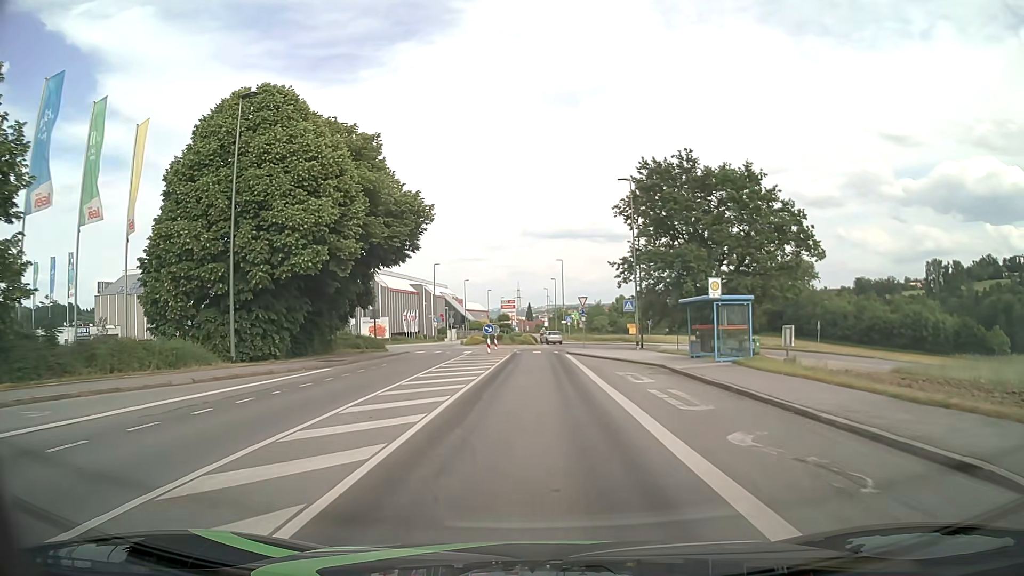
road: tertiary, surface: asphalt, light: Day
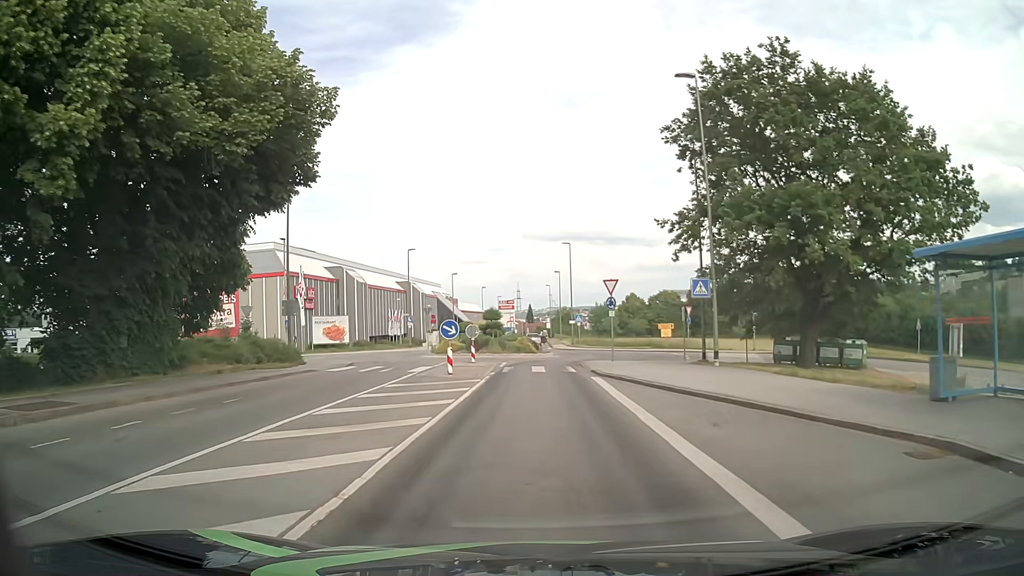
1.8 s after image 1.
(-0.1, +17.6) m; 0°
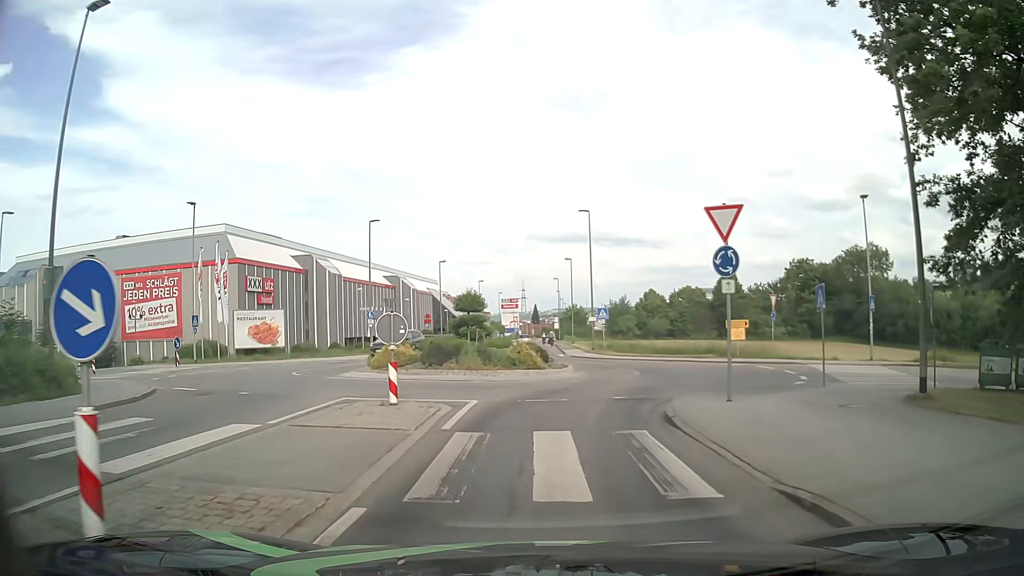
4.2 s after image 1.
(-0.1, +17.7) m; 0°
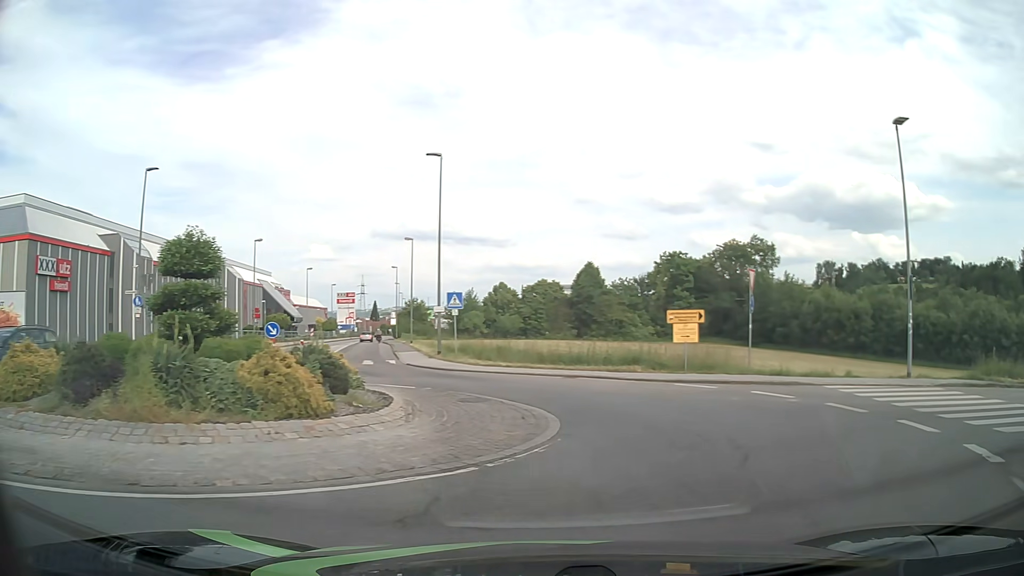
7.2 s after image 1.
(+0.5, +14.6) m; +15°
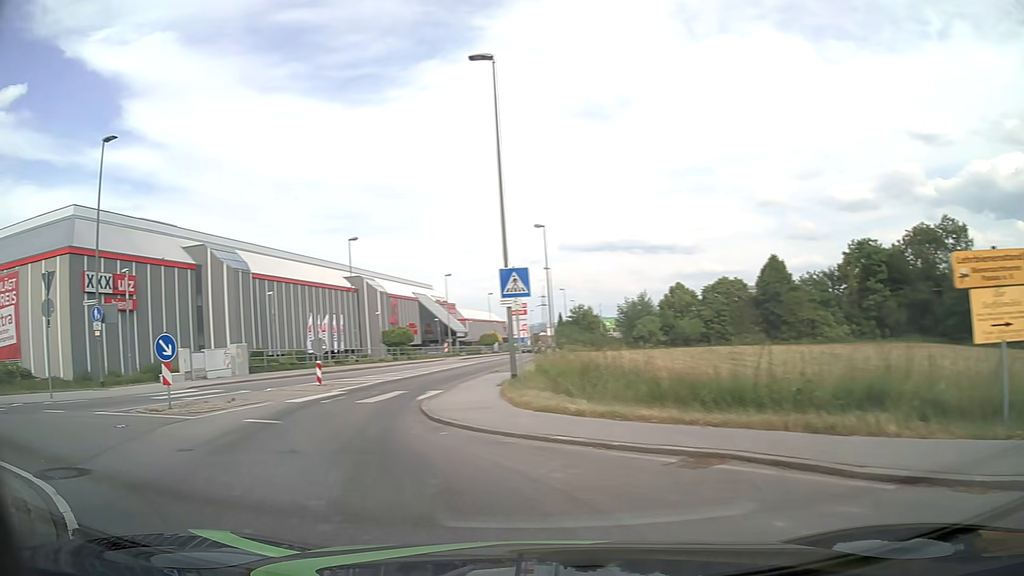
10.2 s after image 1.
(+1.7, +14.4) m; -18°
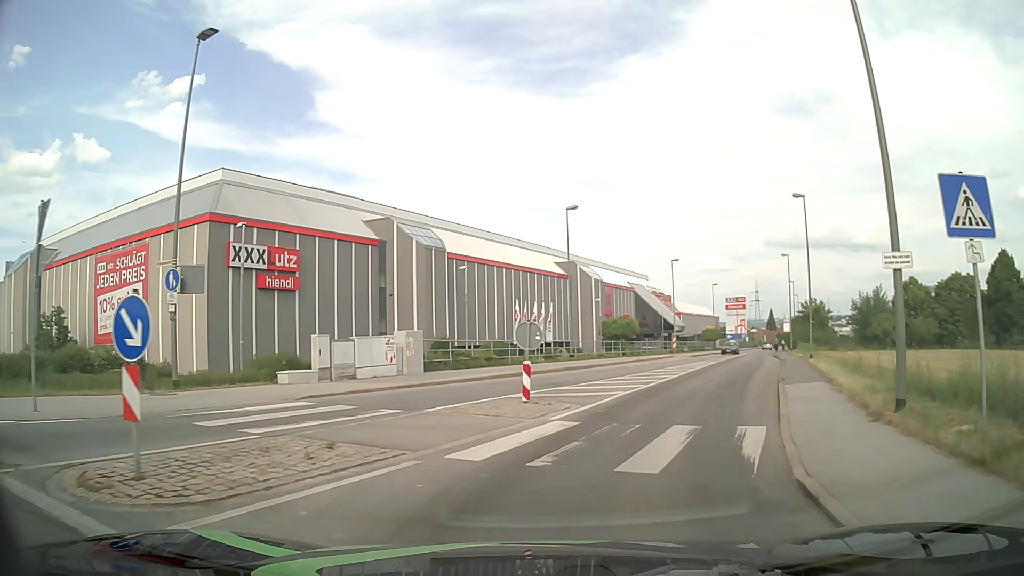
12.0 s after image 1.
(-2.7, +9.6) m; -18°
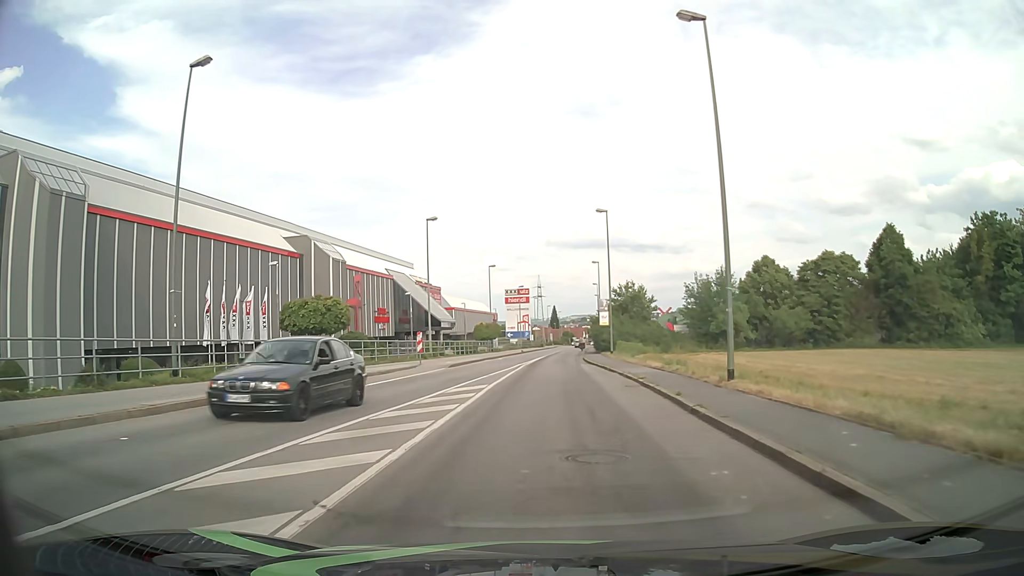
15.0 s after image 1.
(+6.2, +24.2) m; +19°
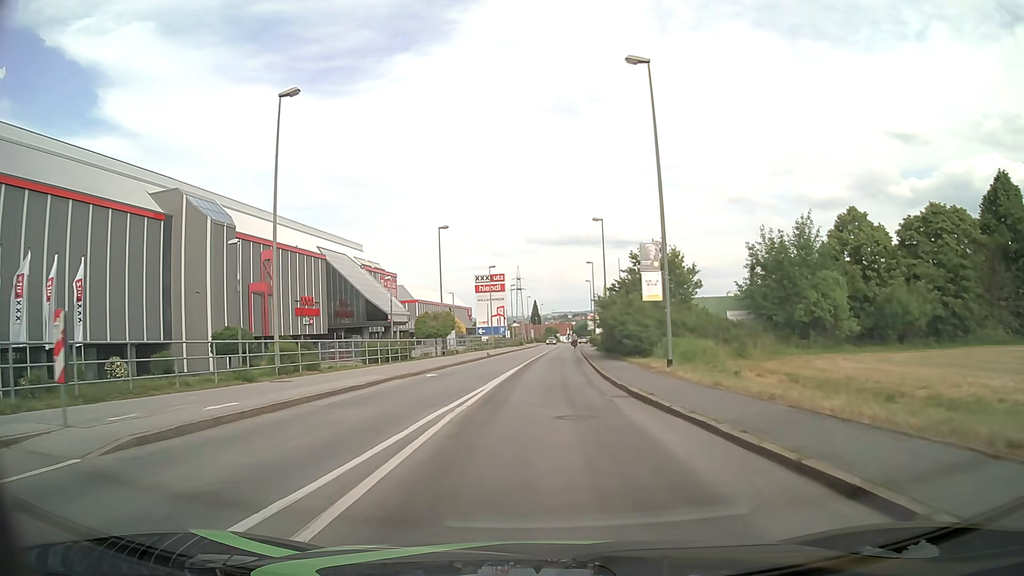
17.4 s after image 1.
(+0.4, +26.1) m; +2°
(0, +10) (0, +20) (0, +30) (+1, +40) (+1, +50) (+2, +60) (+3, +70) (+3, +80) (+4, +90) (+4, +100) m
